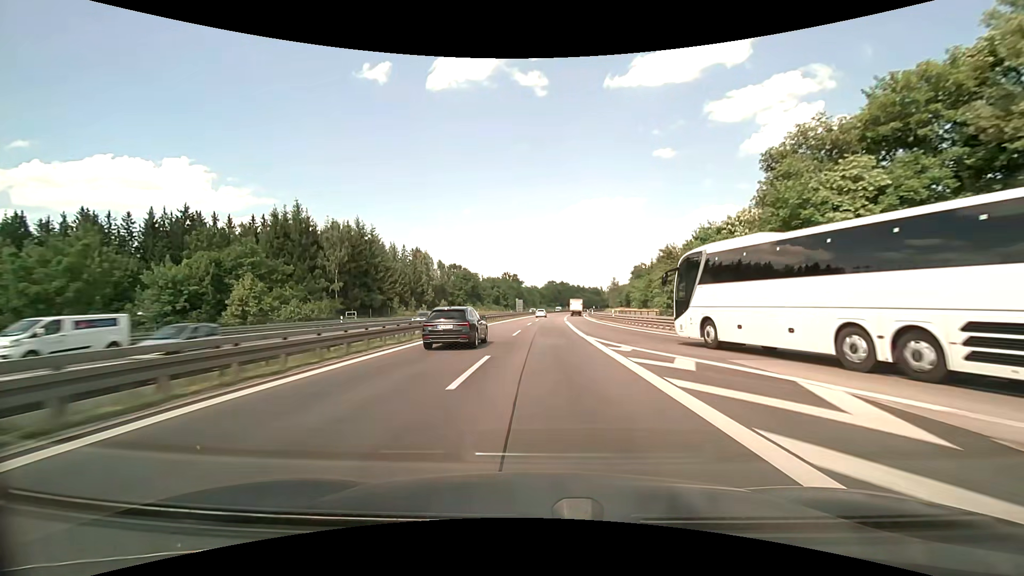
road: motorway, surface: asphalt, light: Day
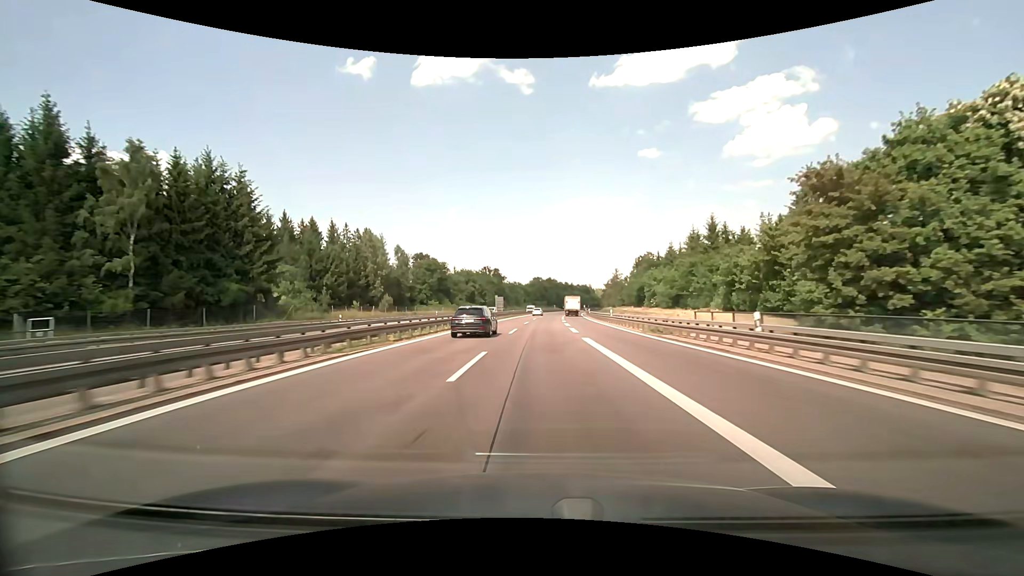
(+0.4, +35.3) m; +1°
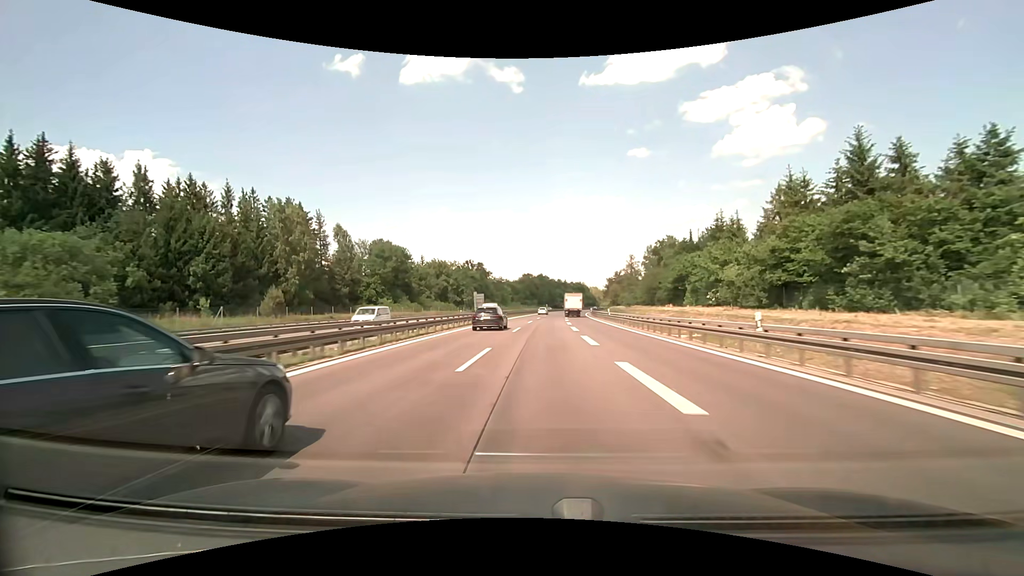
(+0.4, +34.4) m; +1°
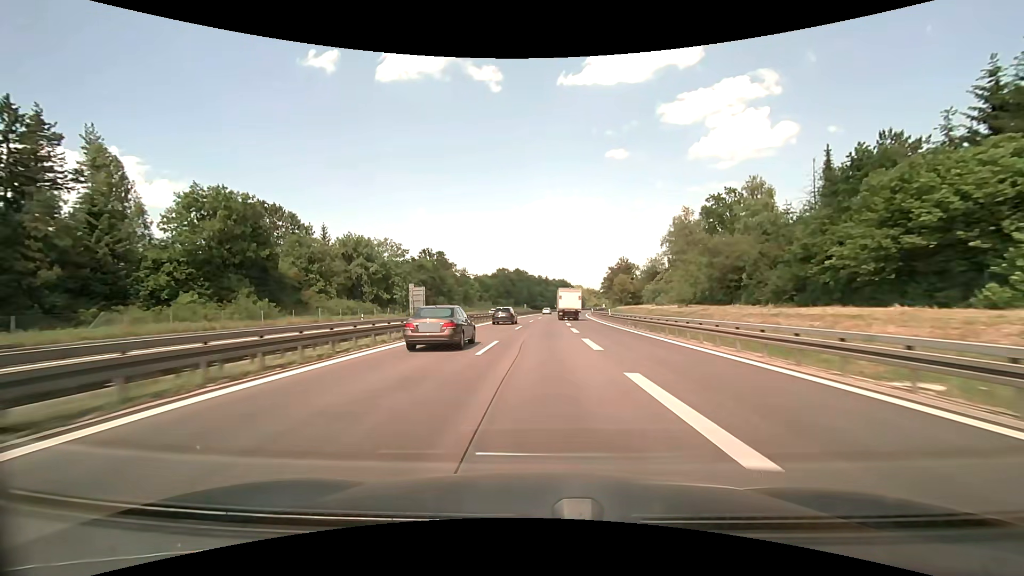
(+0.9, +50.0) m; +2°
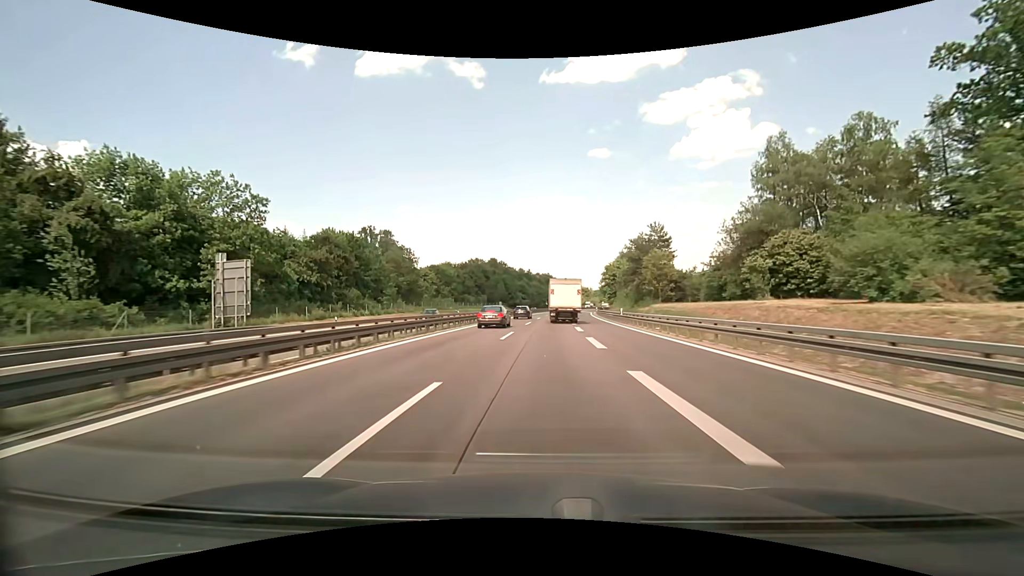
(+0.9, +47.6) m; +2°
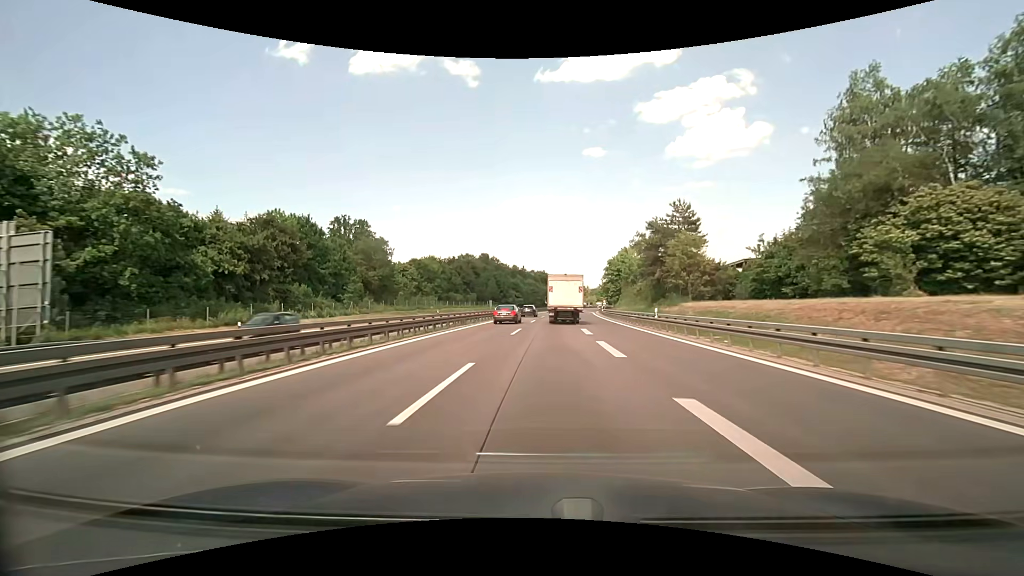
(0.0, +15.0) m; 0°
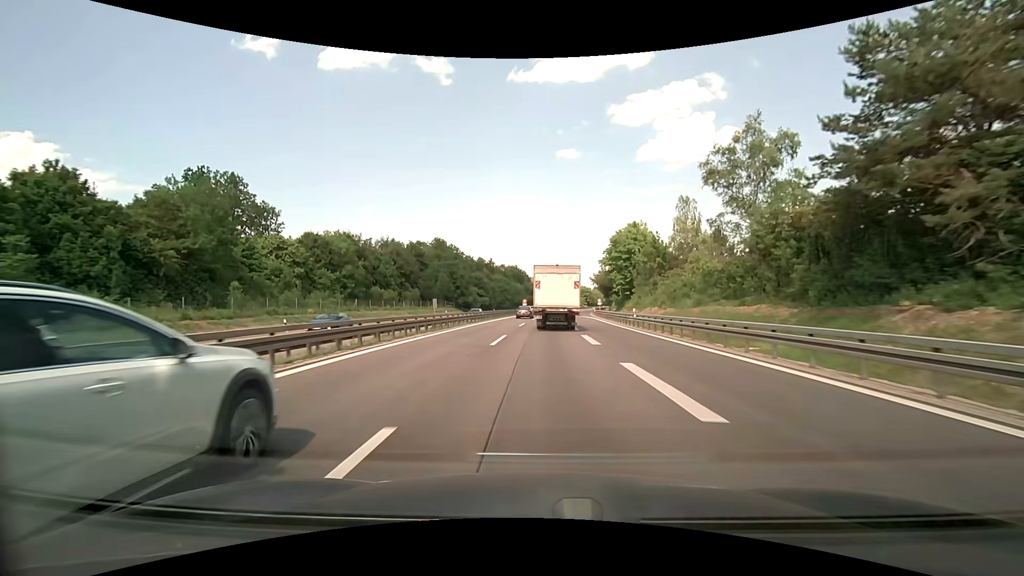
(+1.0, +41.9) m; +3°
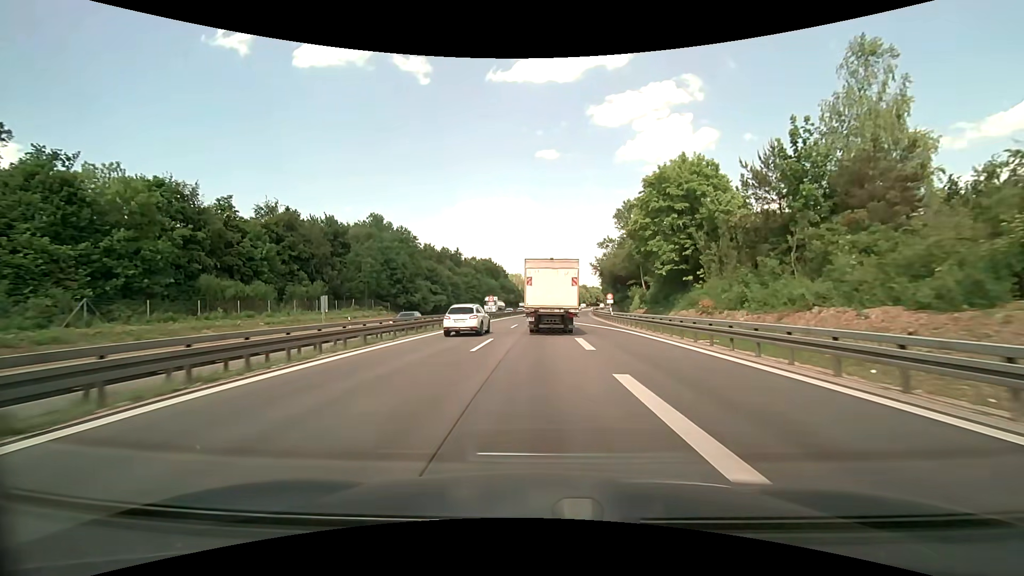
(+0.9, +37.8) m; +2°
(0, +10) (0, +20) (0, +30) (+1, +40) (+1, +50) (+1, +60) (+2, +70) (+3, +80) (+3, +90) (+4, +100) m
